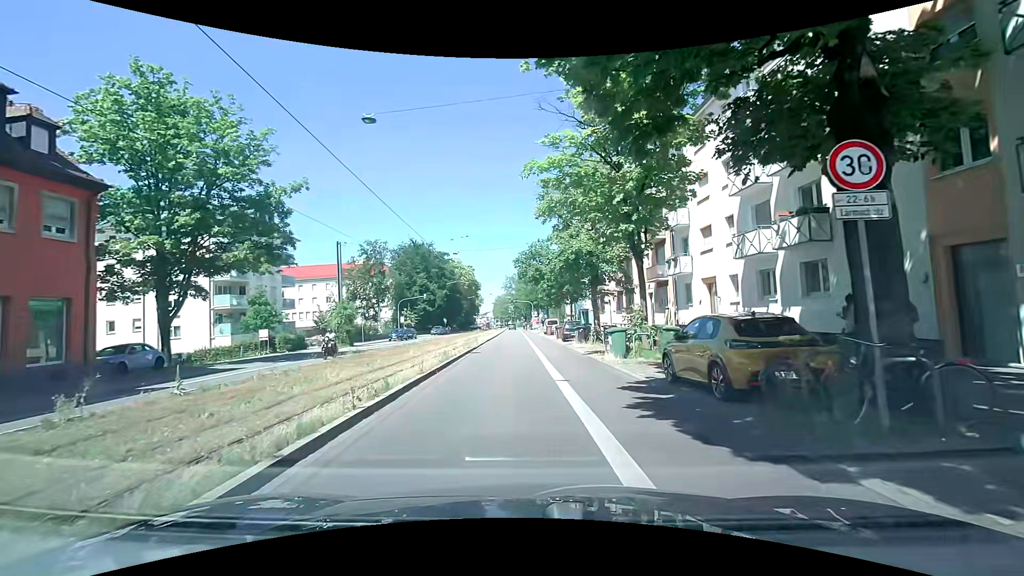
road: primary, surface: asphalt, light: Day
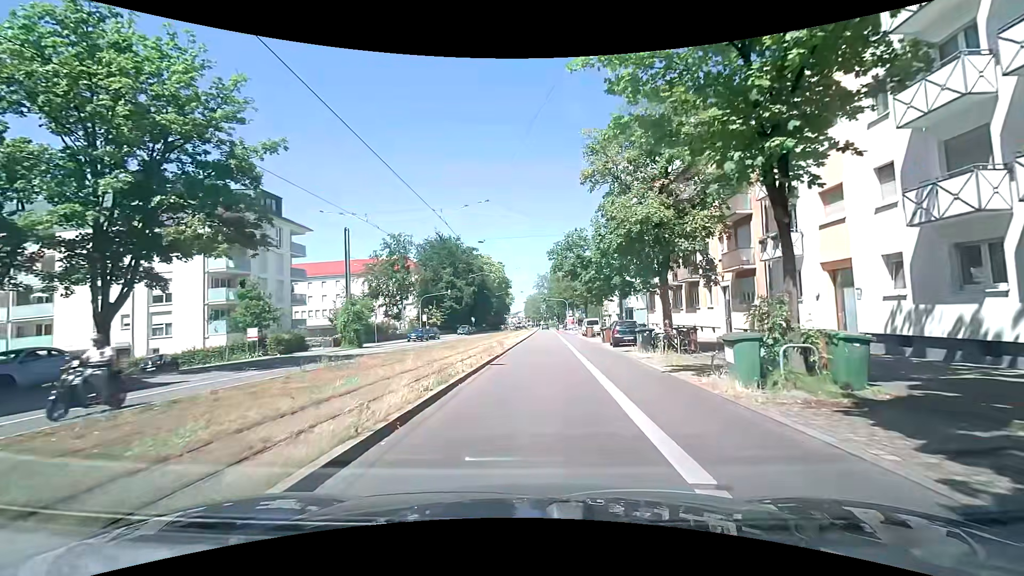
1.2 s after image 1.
(-0.2, +7.6) m; -3°
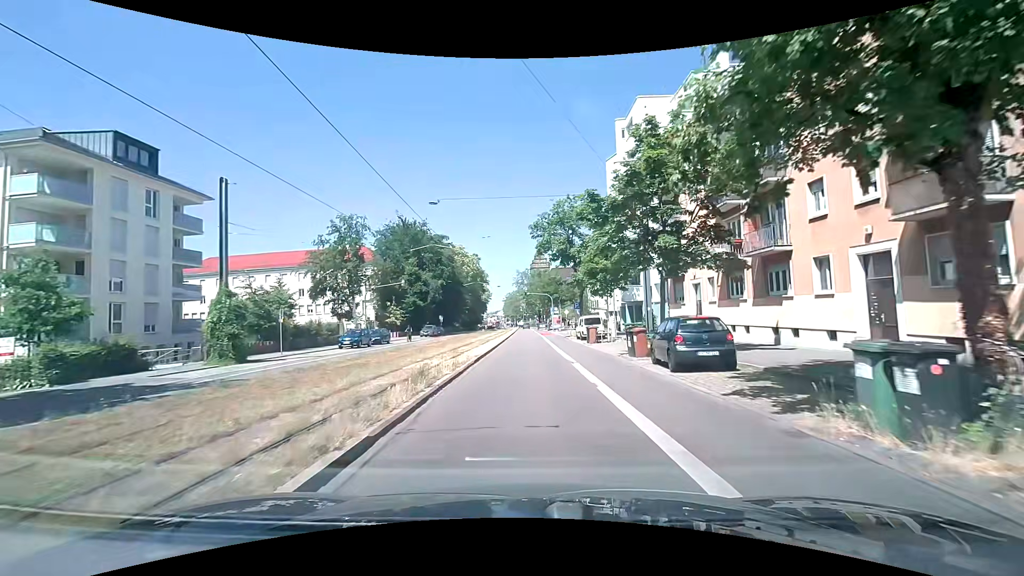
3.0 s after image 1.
(+0.5, +14.7) m; +3°
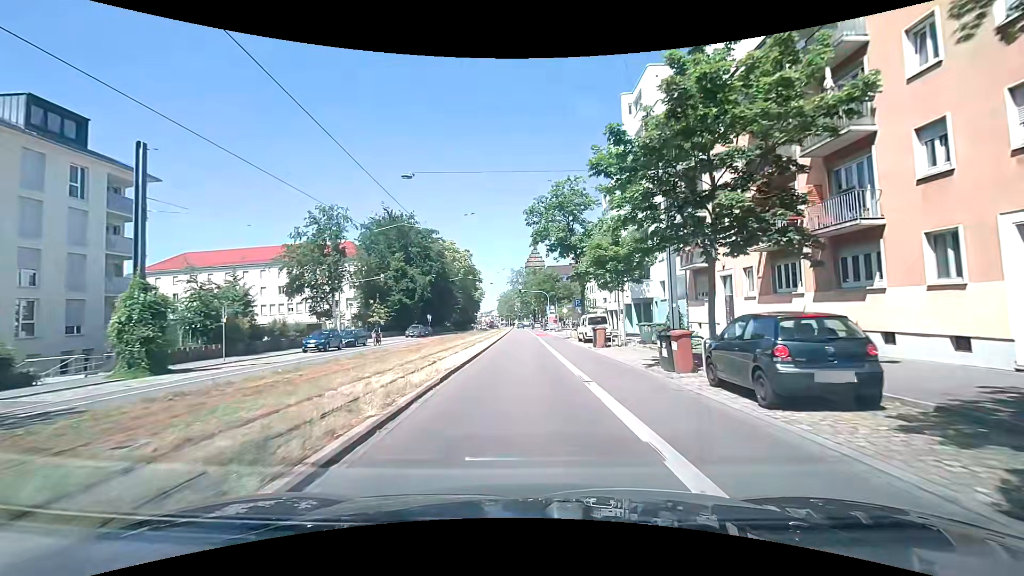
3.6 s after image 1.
(0.0, +5.6) m; 0°
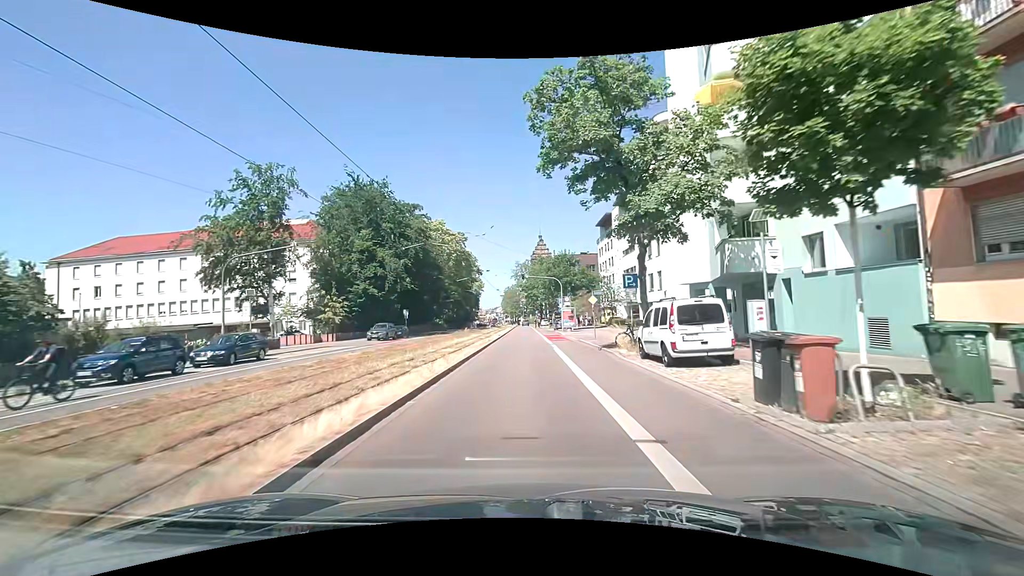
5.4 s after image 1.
(0.0, +18.3) m; -1°
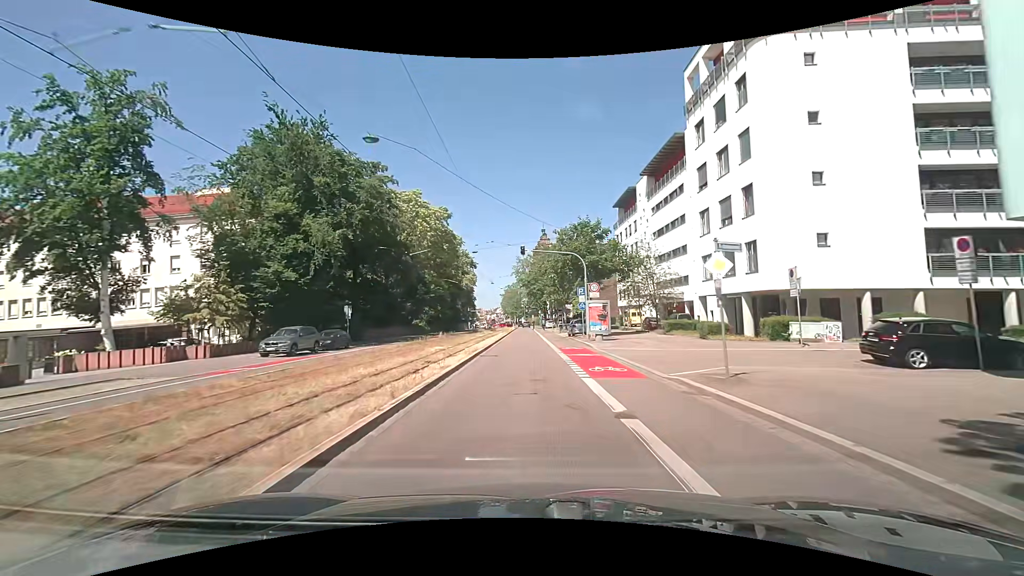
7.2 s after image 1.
(0.0, +20.1) m; 0°
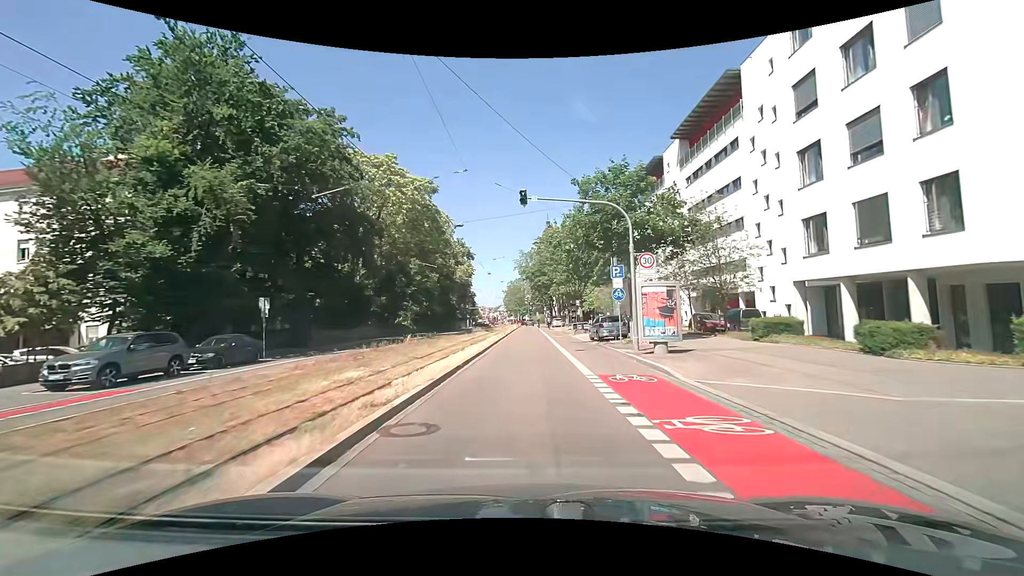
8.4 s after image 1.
(-0.1, +13.4) m; 0°
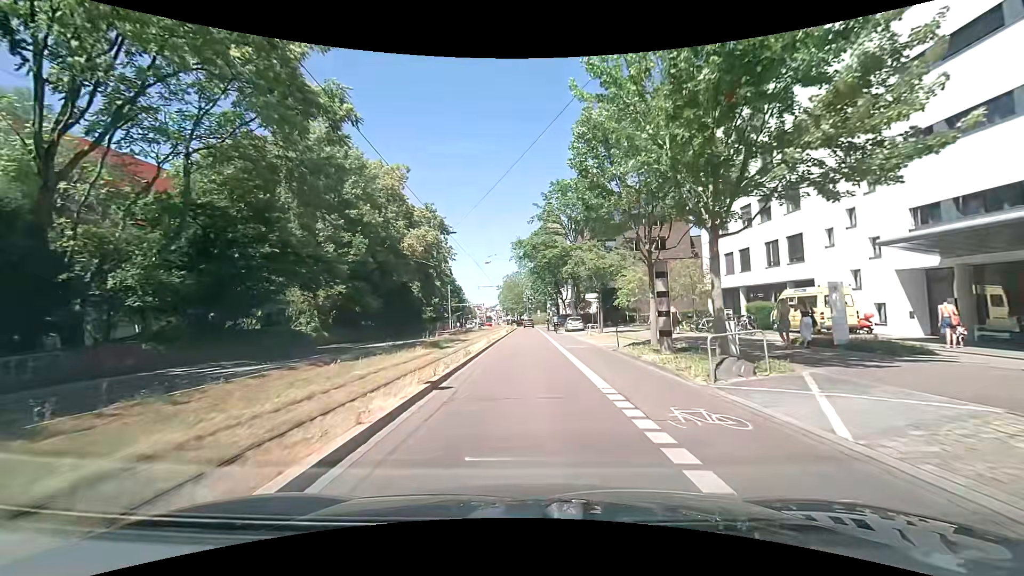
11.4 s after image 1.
(-0.2, +31.2) m; 0°
